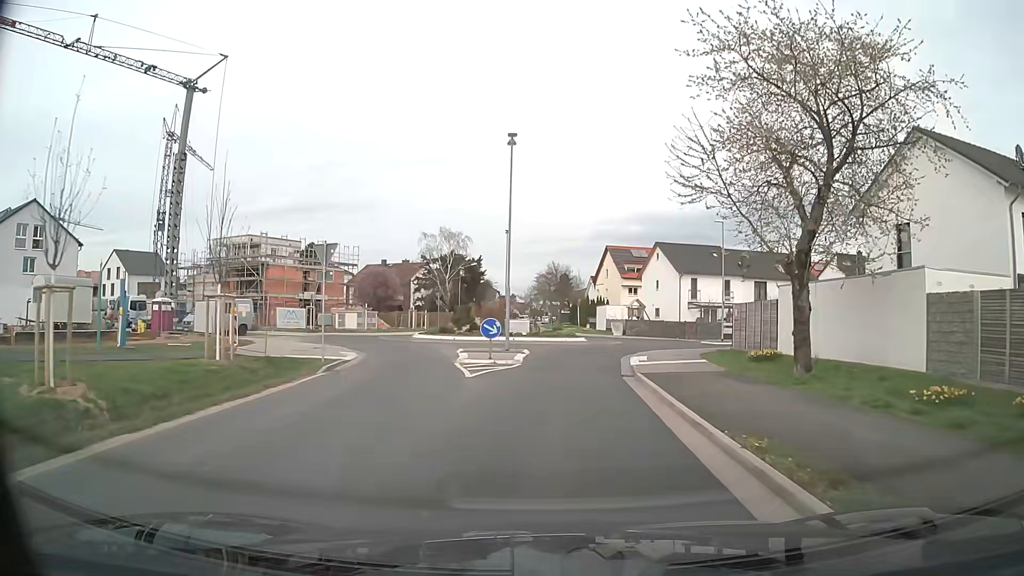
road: unclassified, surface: asphalt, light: Day
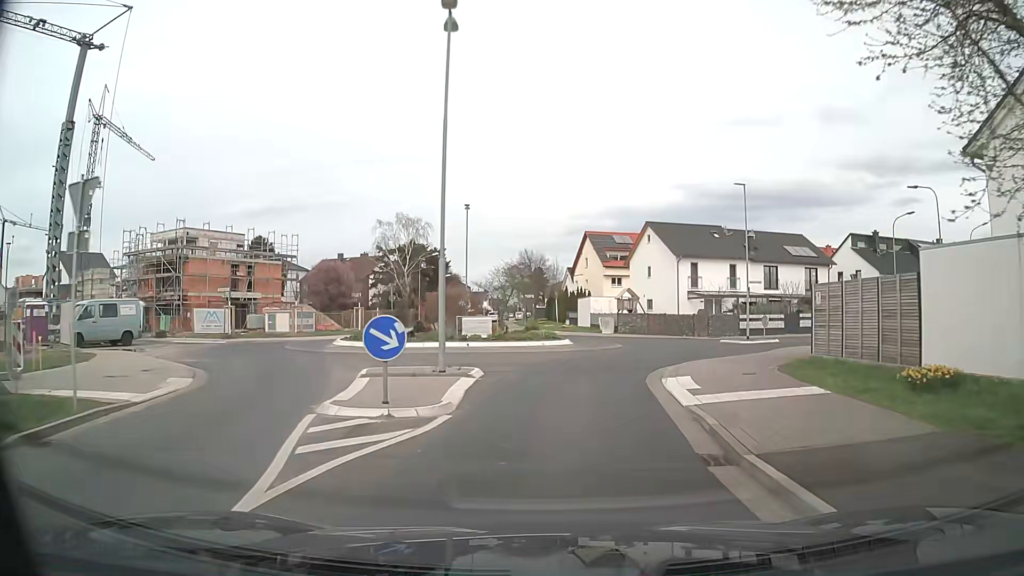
(+0.2, +10.7) m; +2°
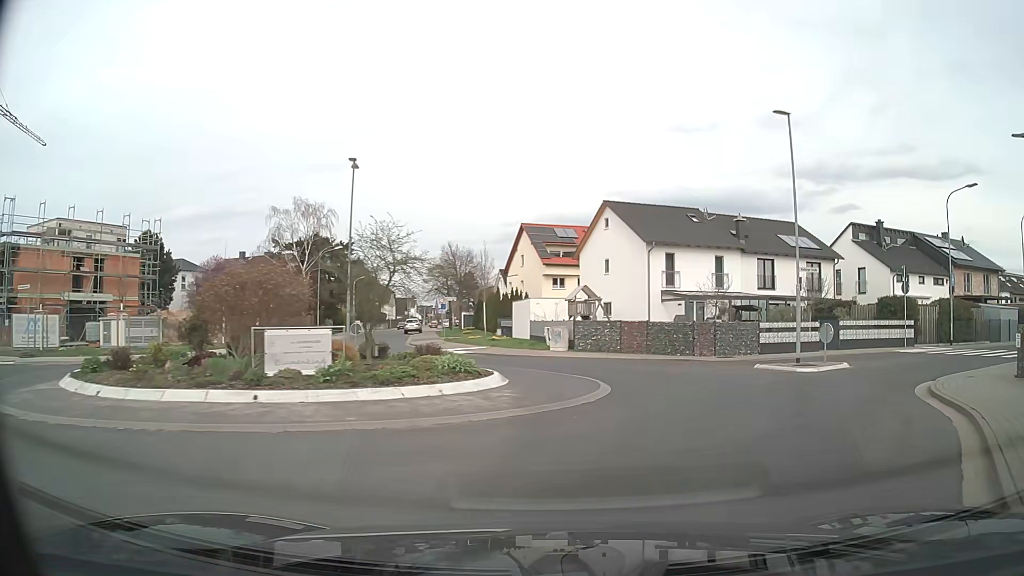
(+0.3, +14.0) m; +5°
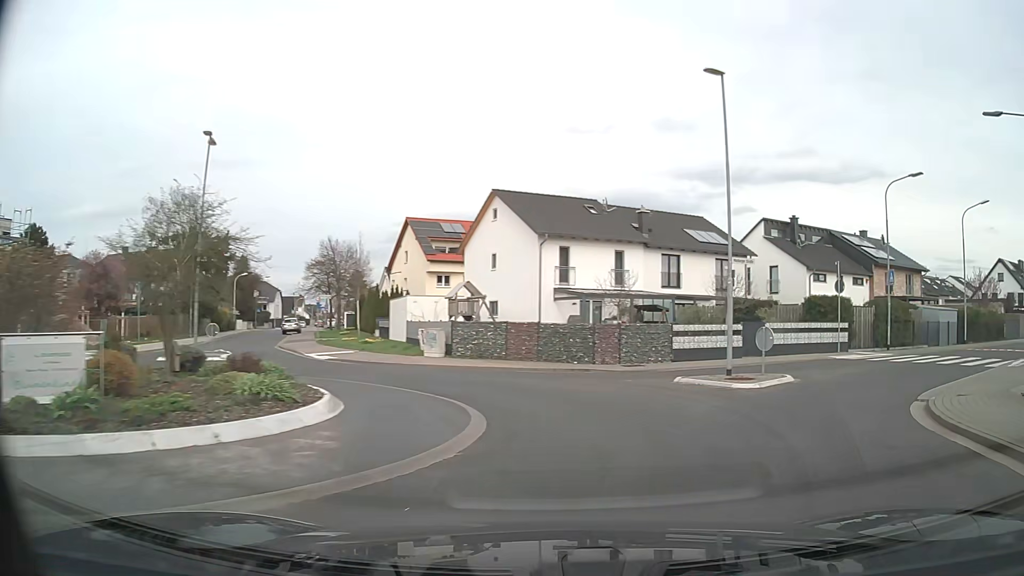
(+0.3, +4.2) m; +10°
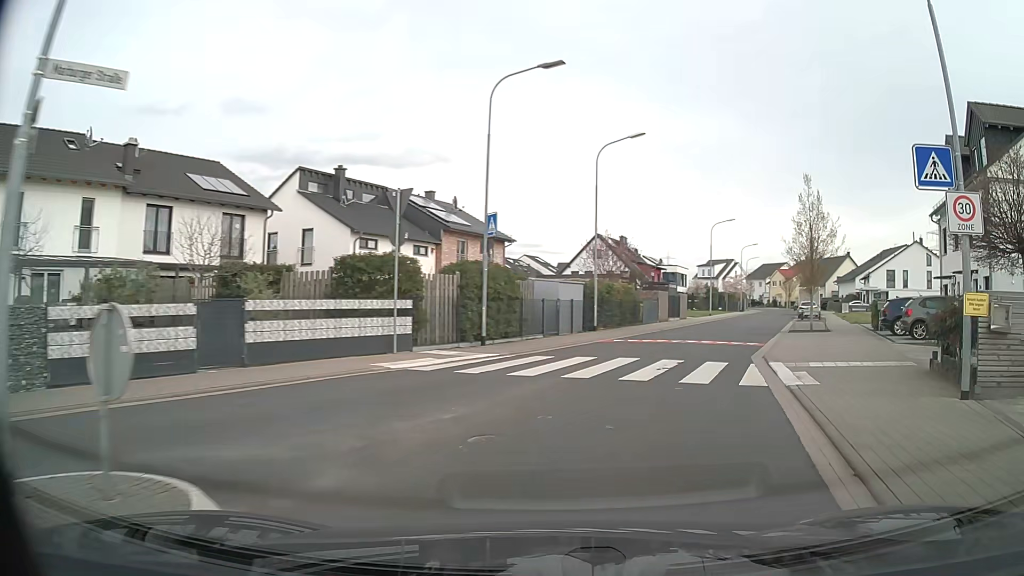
(+4.4, +12.4) m; +38°
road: residential
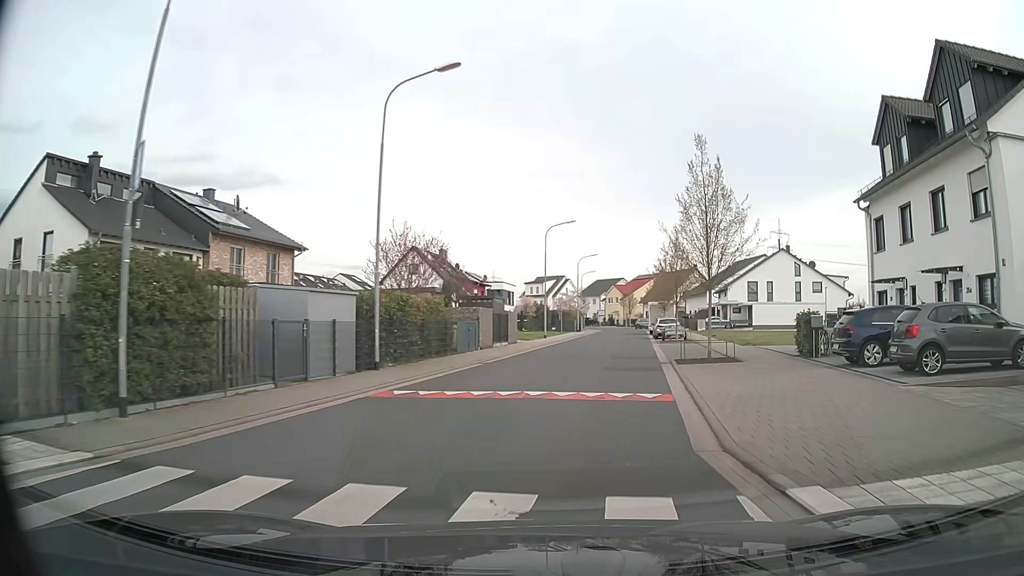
(+1.6, +10.2) m; +16°
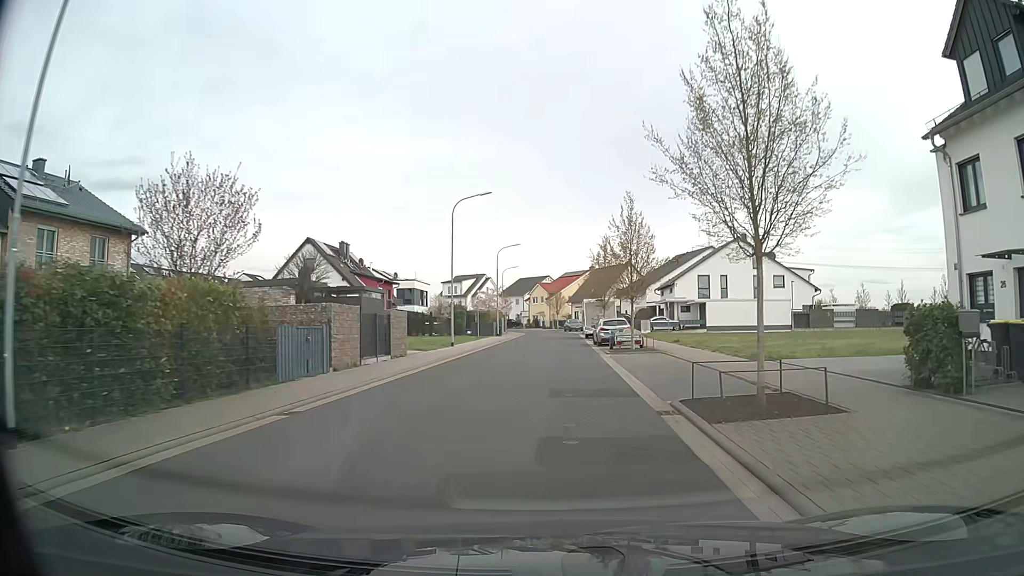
(+0.7, +11.4) m; +6°
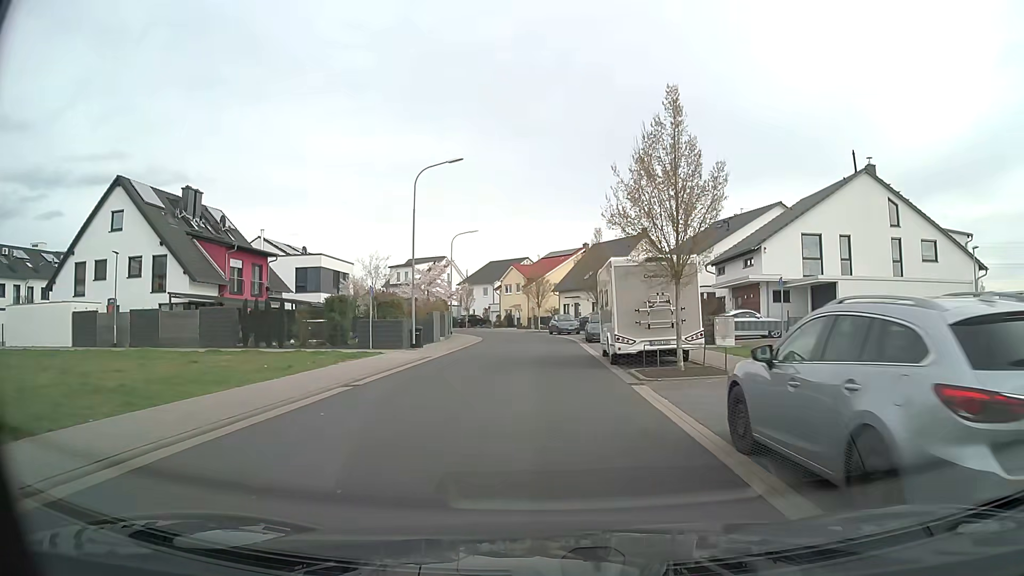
(+0.7, +31.4) m; +1°
(0, +10) (0, +20) (0, +30) (+1, +40) (0, +50) (-3, +60) (-7, +69) (-12, +77) (-18, +85) (-26, +92) m
